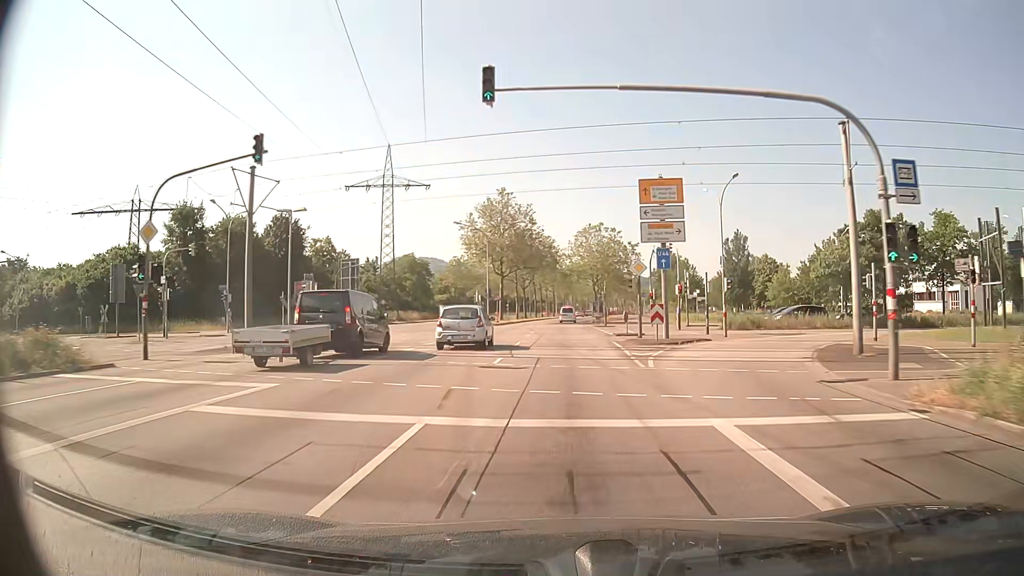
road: primary_link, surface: asphalt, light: Day
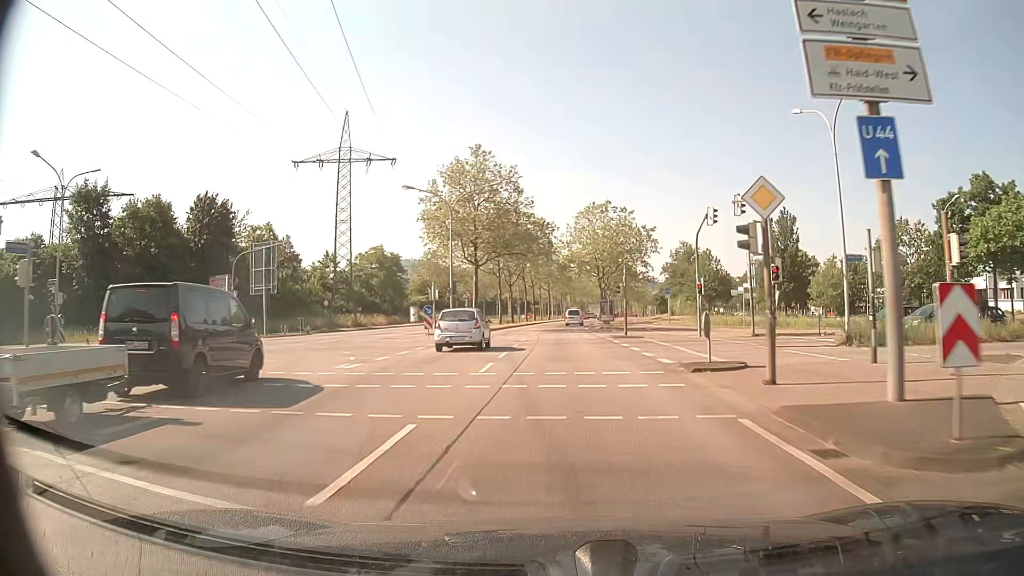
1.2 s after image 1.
(+0.1, +20.2) m; 0°
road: primary
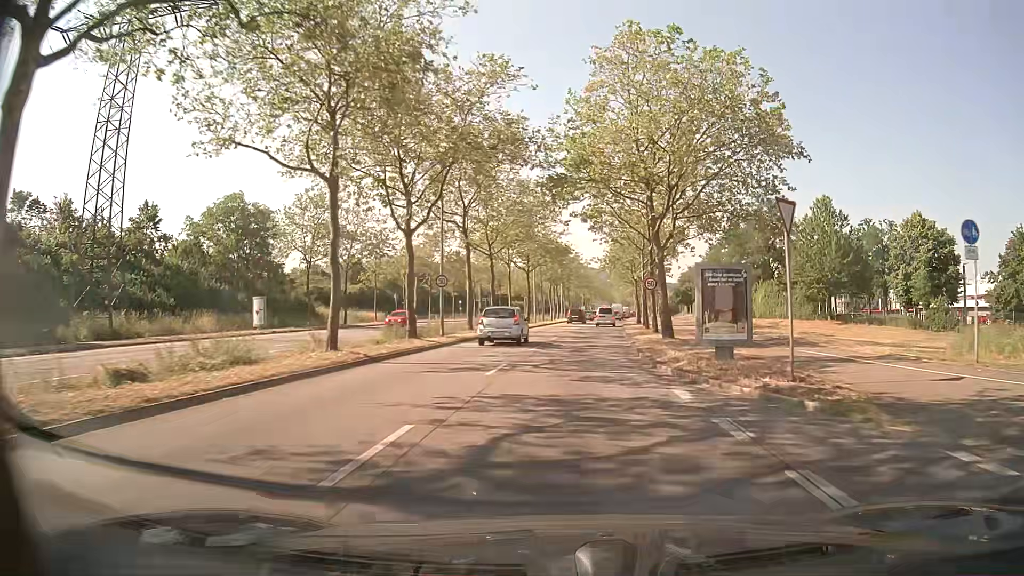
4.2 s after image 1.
(+0.3, +46.9) m; +1°
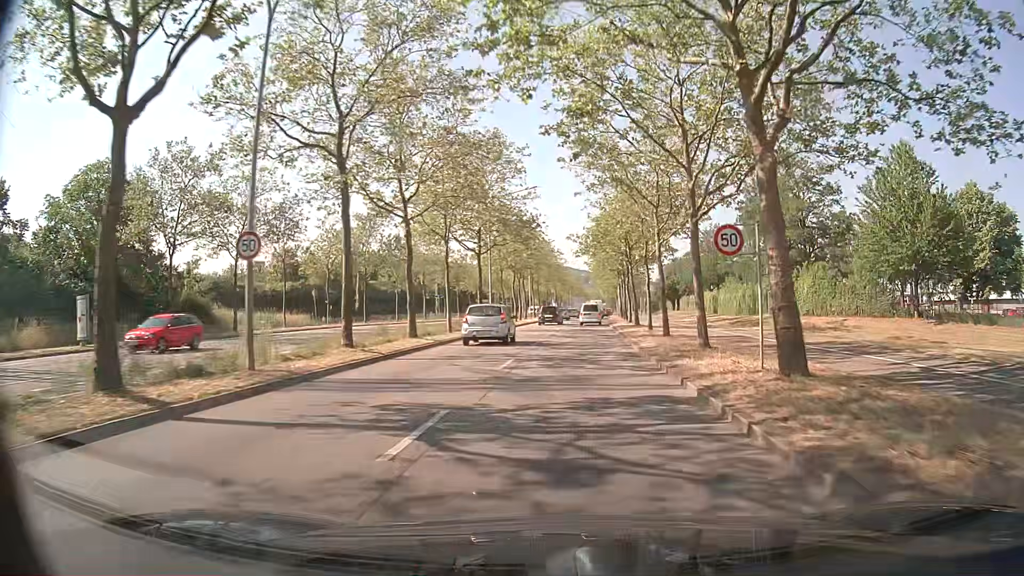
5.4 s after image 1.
(+0.3, +17.2) m; +2°
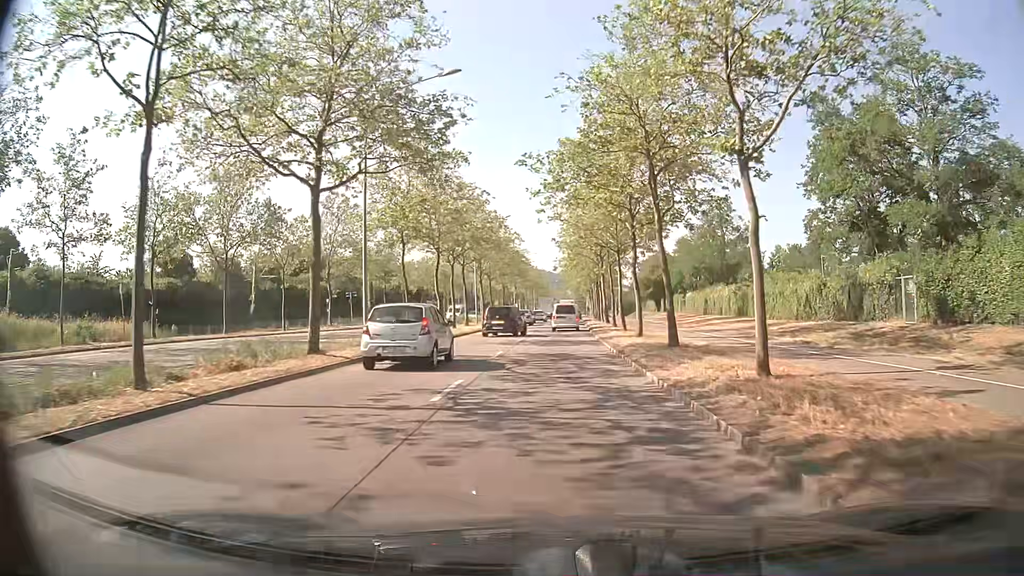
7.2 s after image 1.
(+0.7, +23.4) m; +3°
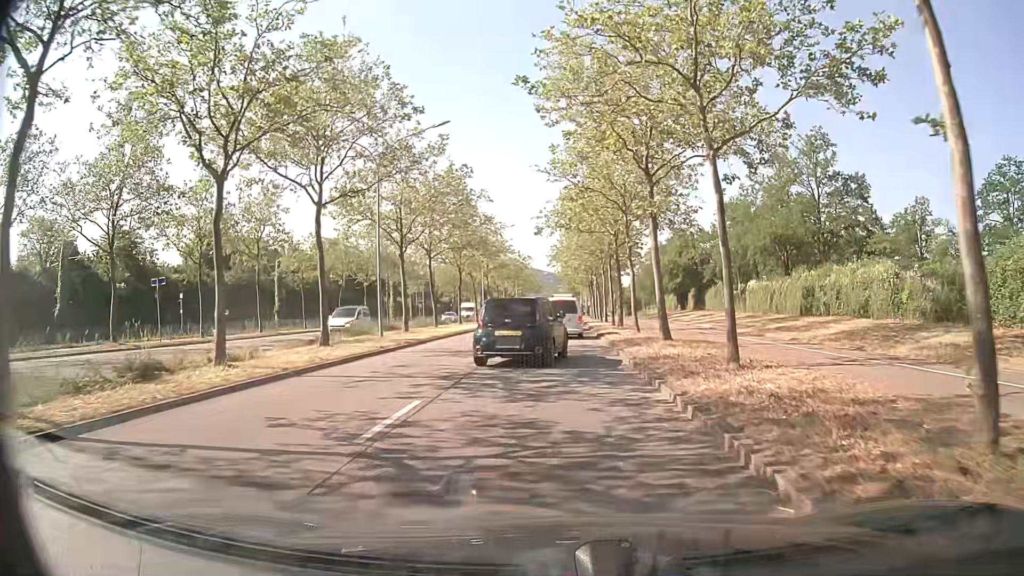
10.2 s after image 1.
(+0.2, +30.2) m; +1°
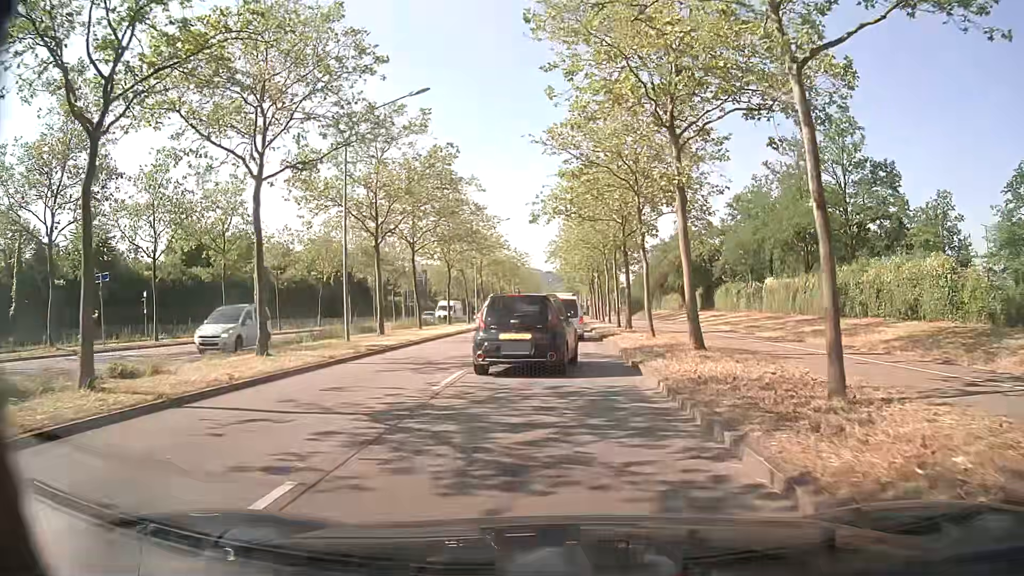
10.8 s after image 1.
(0.0, +4.7) m; -1°
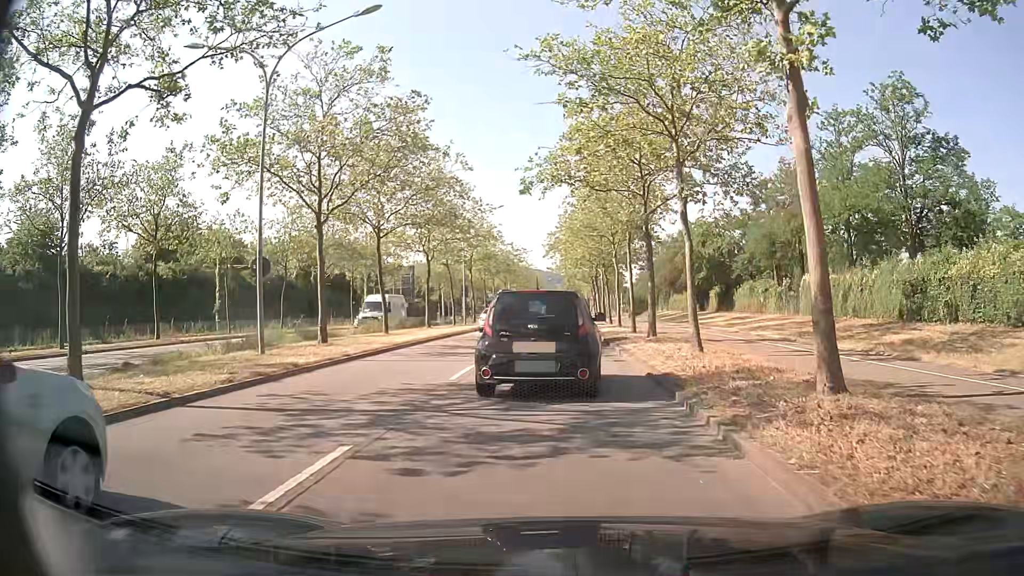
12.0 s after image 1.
(+0.1, +7.5) m; +1°
